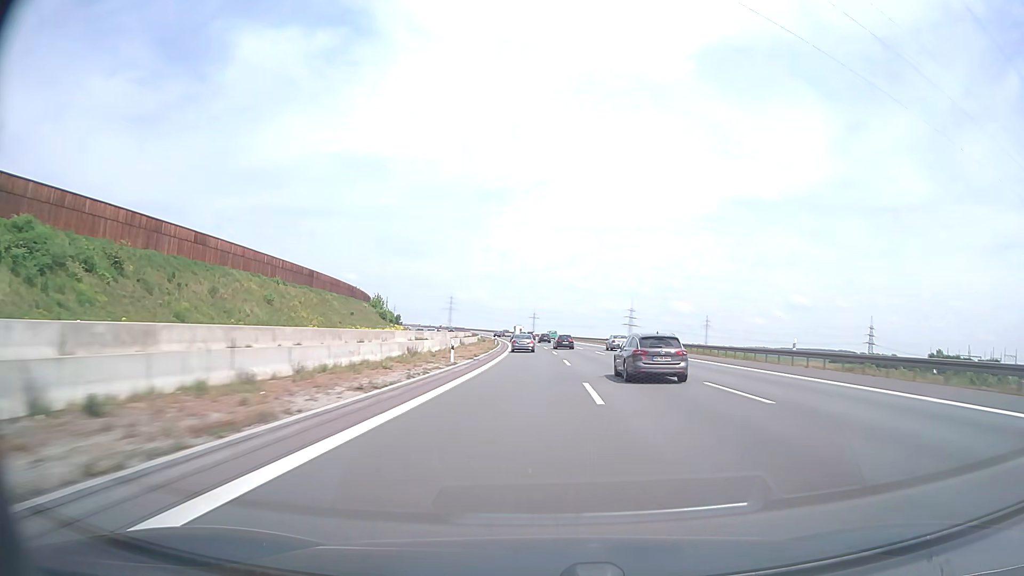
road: motorway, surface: asphalt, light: Day
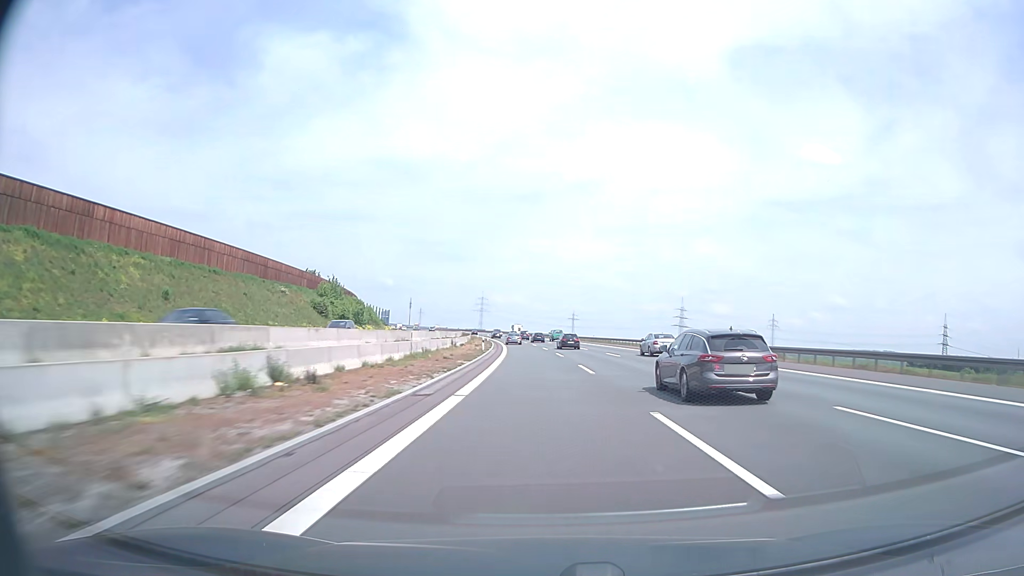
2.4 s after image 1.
(-2.0, +79.7) m; -3°
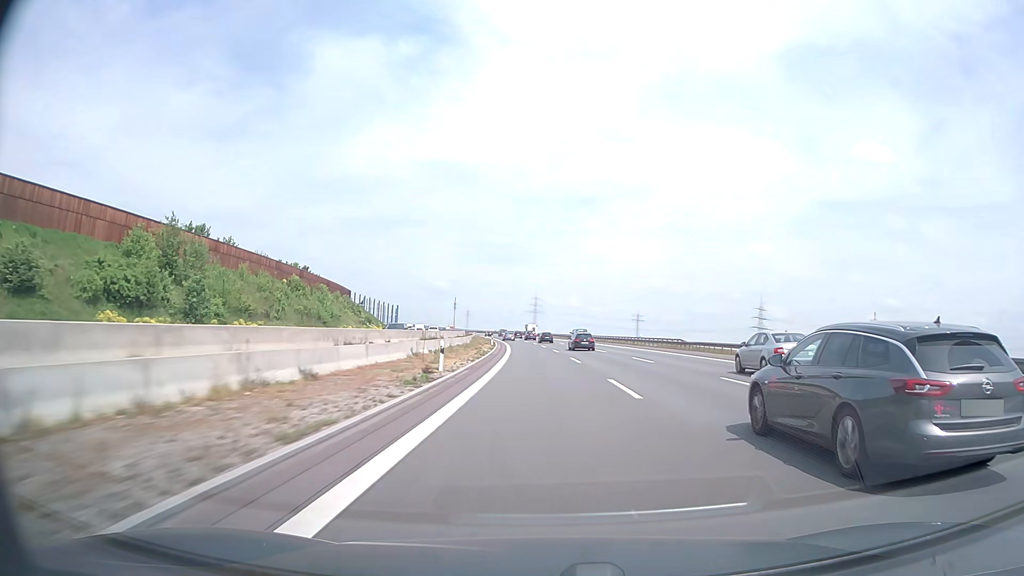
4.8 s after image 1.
(-3.1, +80.9) m; -5°
(0, +10) (0, +20) (-1, +30) (-1, +40) (-1, +50) (-2, +60) (-3, +70) (-3, +80) (-4, +90) (-5, +100) m
